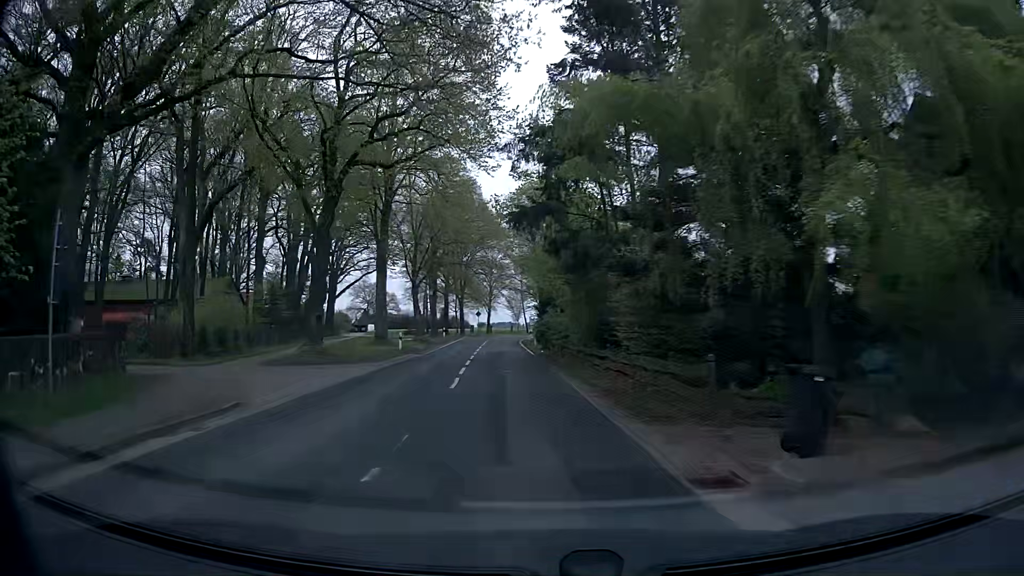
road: secondary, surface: asphalt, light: Day
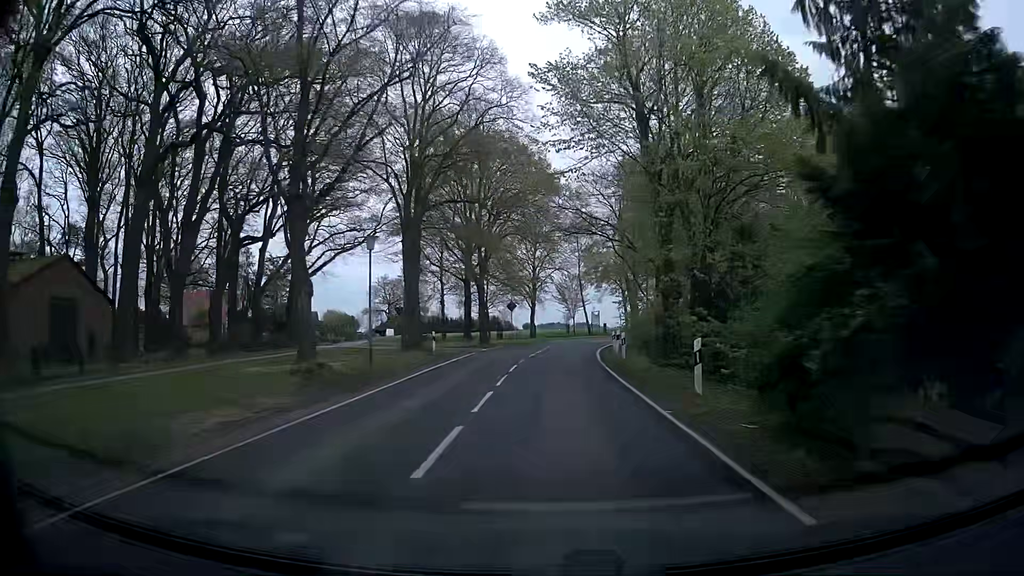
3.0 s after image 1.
(-3.0, +36.6) m; -6°
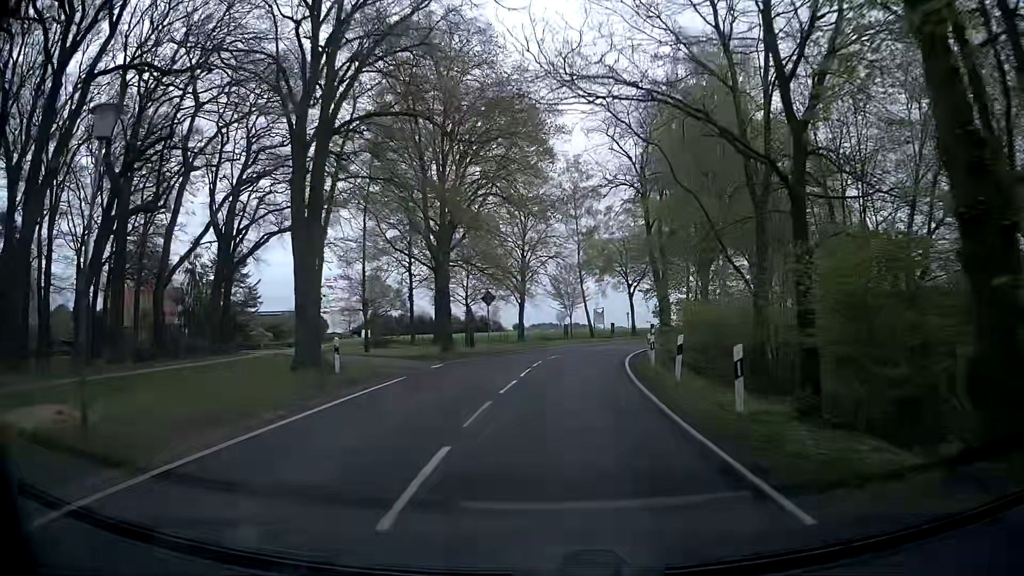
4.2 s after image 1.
(+0.2, +15.2) m; +1°
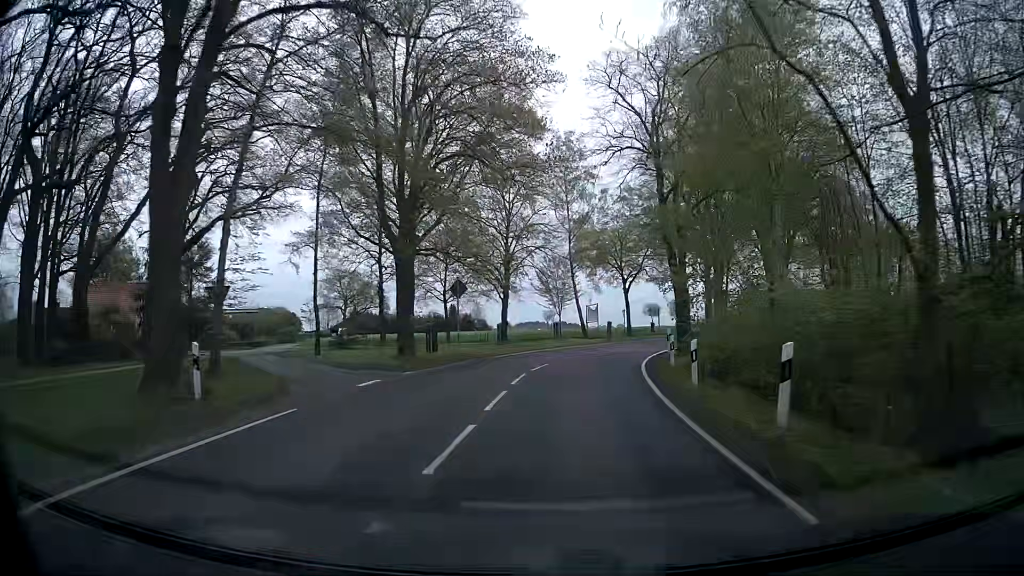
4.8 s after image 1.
(+0.1, +7.6) m; +1°
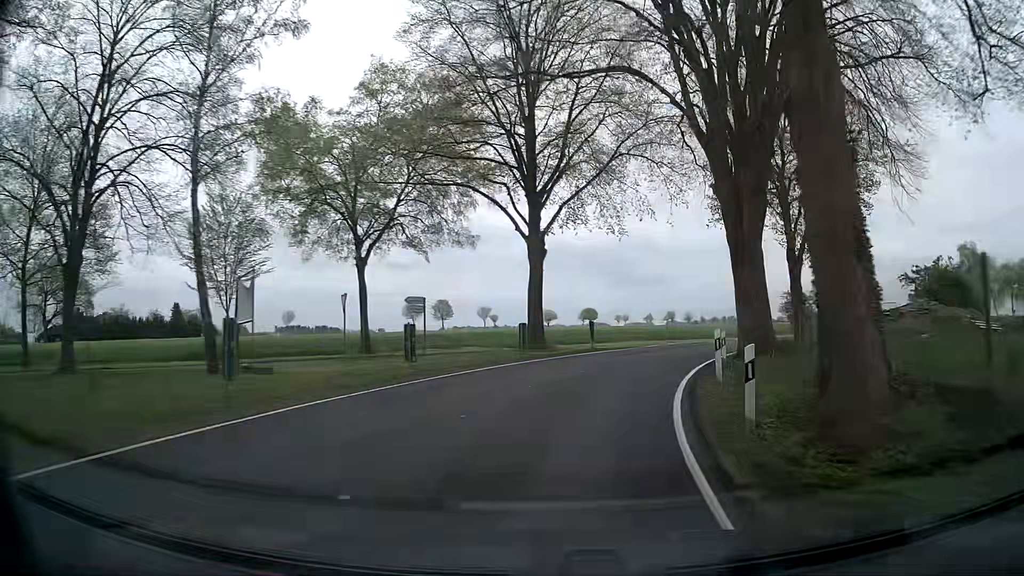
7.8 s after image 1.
(+5.3, +36.7) m; +20°
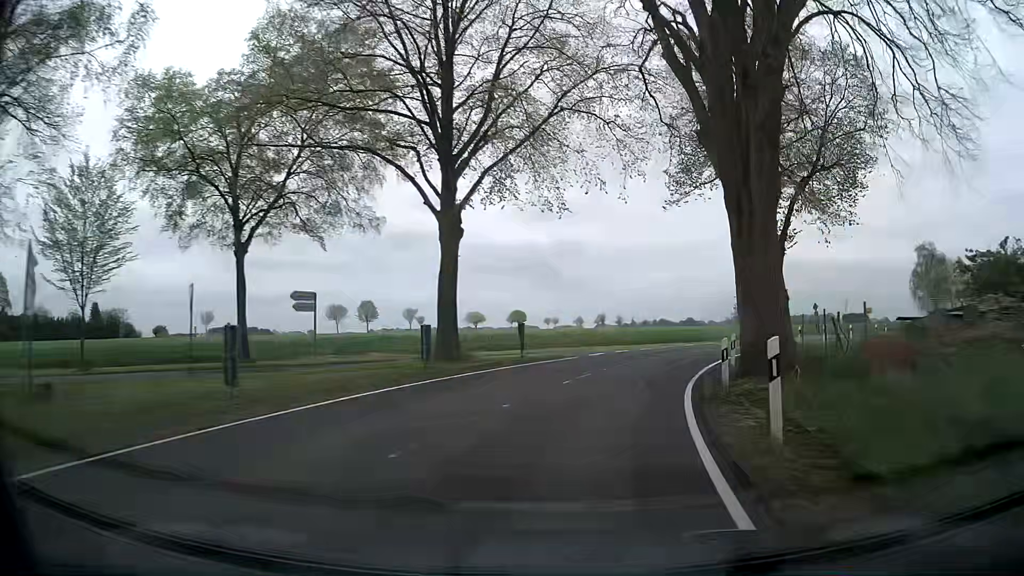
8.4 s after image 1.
(+0.3, +7.4) m; +5°
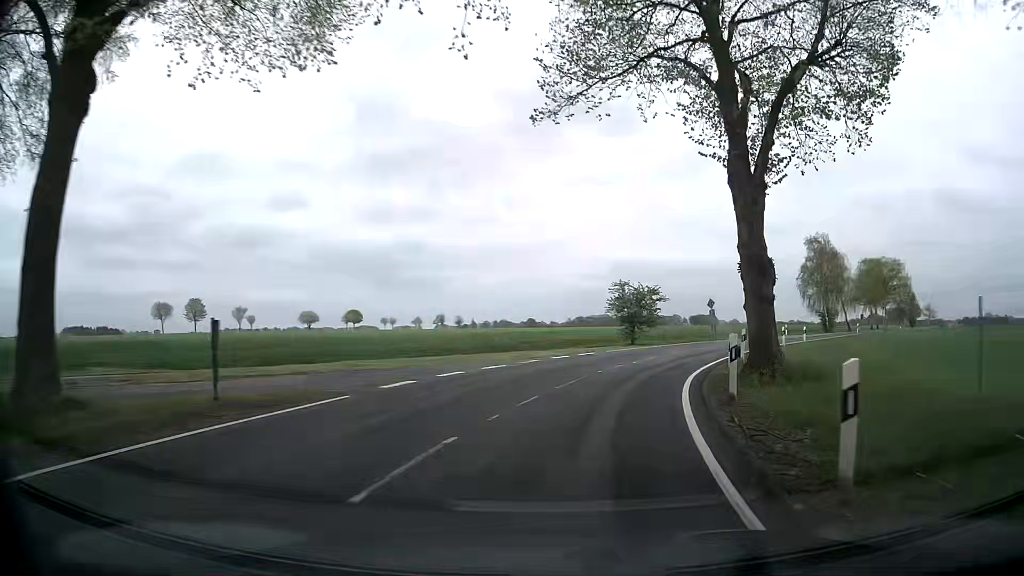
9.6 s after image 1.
(+1.8, +14.8) m; +14°
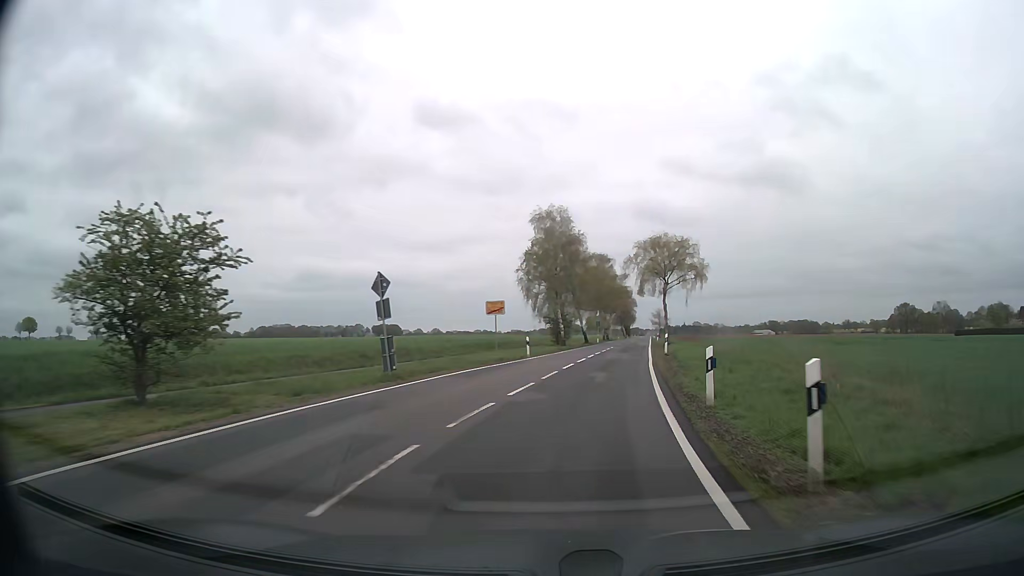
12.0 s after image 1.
(+7.6, +30.3) m; +27°
(0, +10) (+2, +20) (+3, +30) (+5, +40) (+7, +50) (+8, +59) (+10, +69) (+12, +79) (+13, +89) (+15, +99) m
